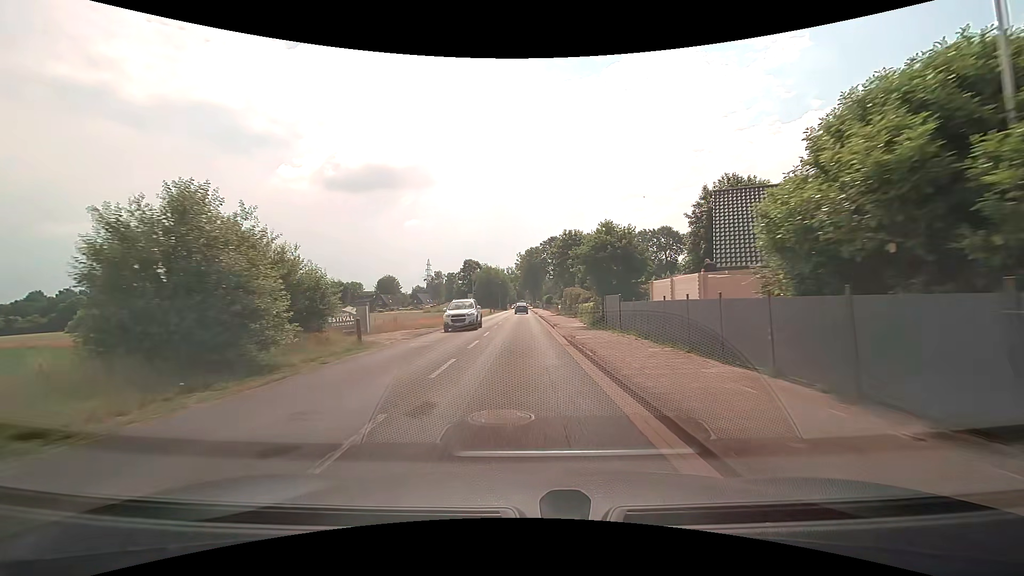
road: tertiary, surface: asphalt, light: Day
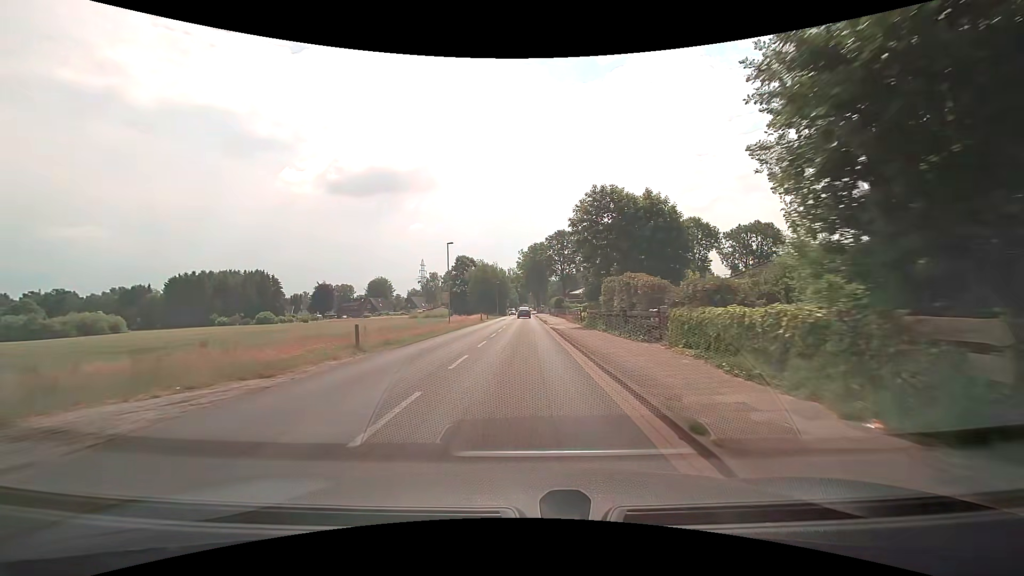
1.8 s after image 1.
(-0.1, +22.9) m; 0°
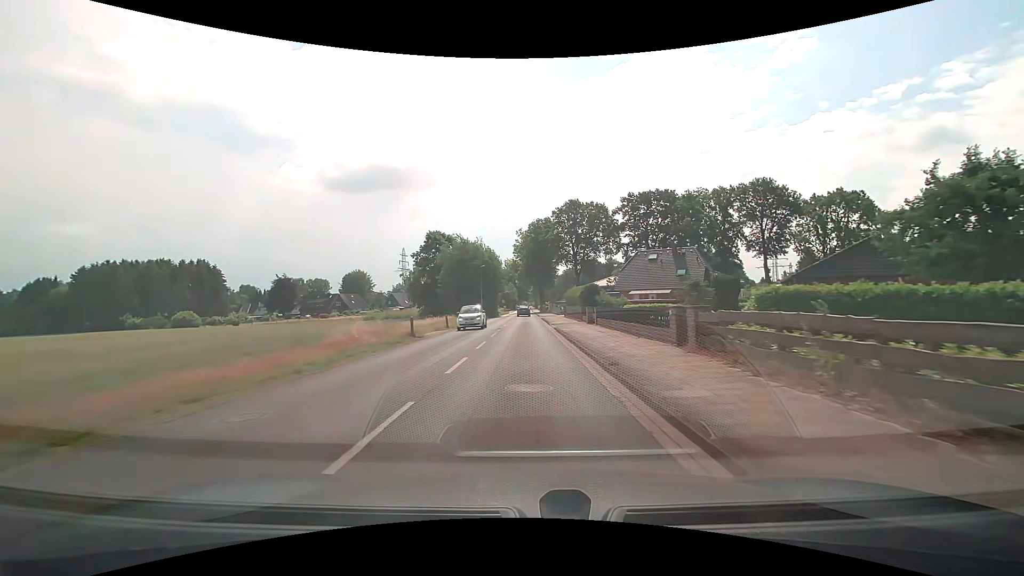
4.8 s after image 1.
(+0.1, +38.1) m; +1°
(0, +10) (0, +20) (0, +30) (0, +40) (0, +50) (0, +60) (-1, +70) (-1, +80) (-1, +90) (-1, +100) m
